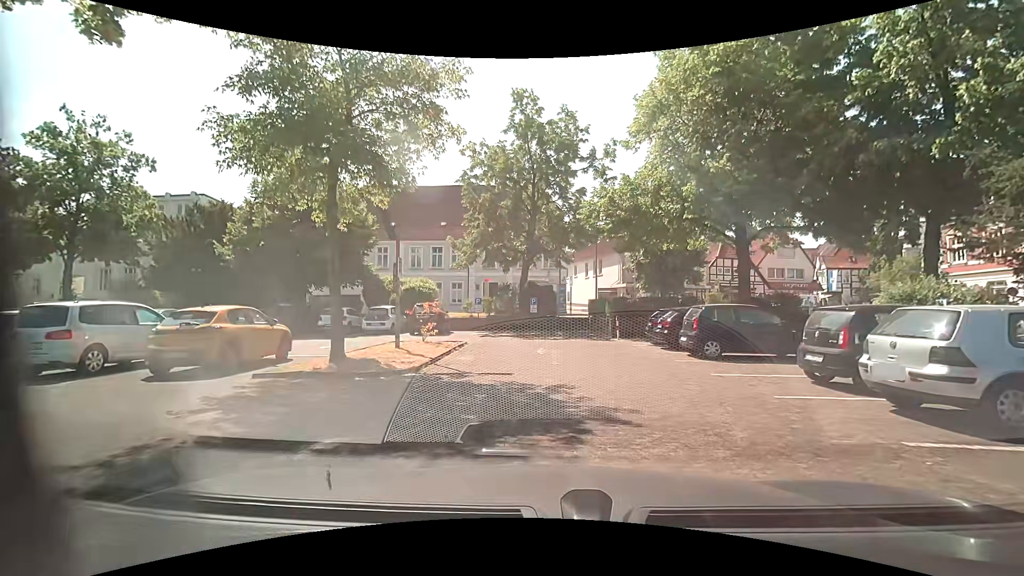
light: Day
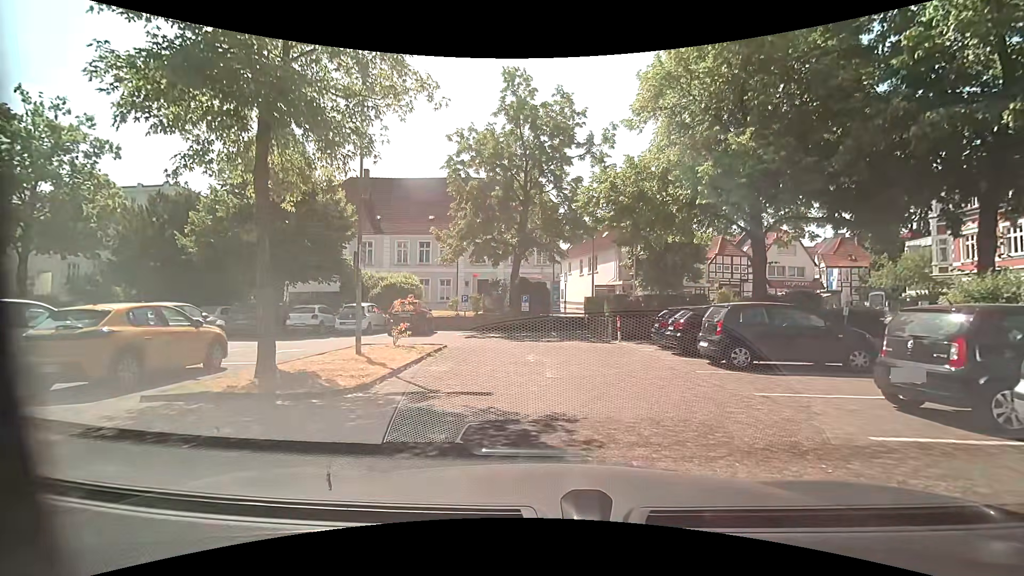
(+0.1, +2.5) m; +1°
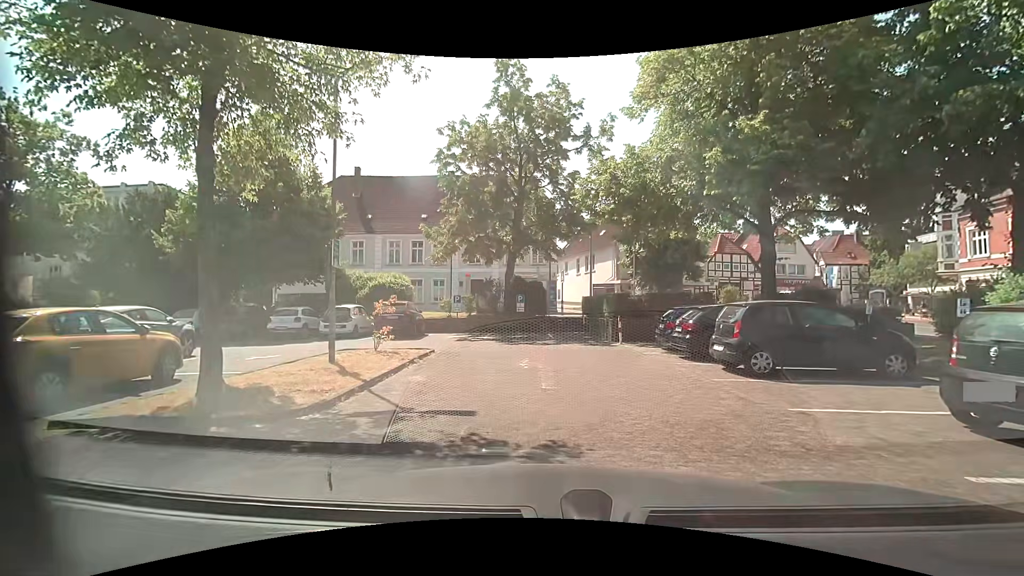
(0.0, +1.3) m; +2°
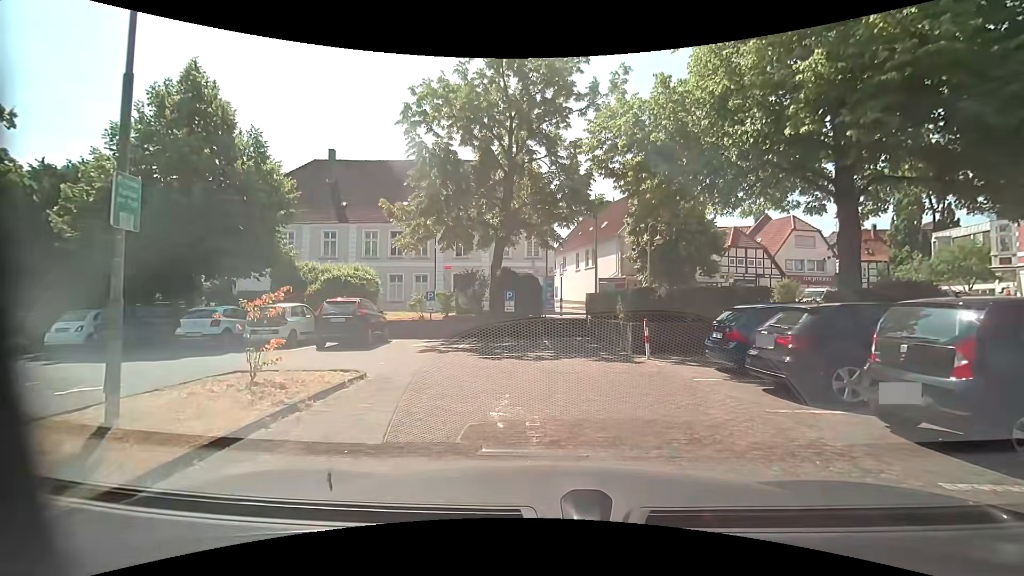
(0.0, +5.4) m; 0°
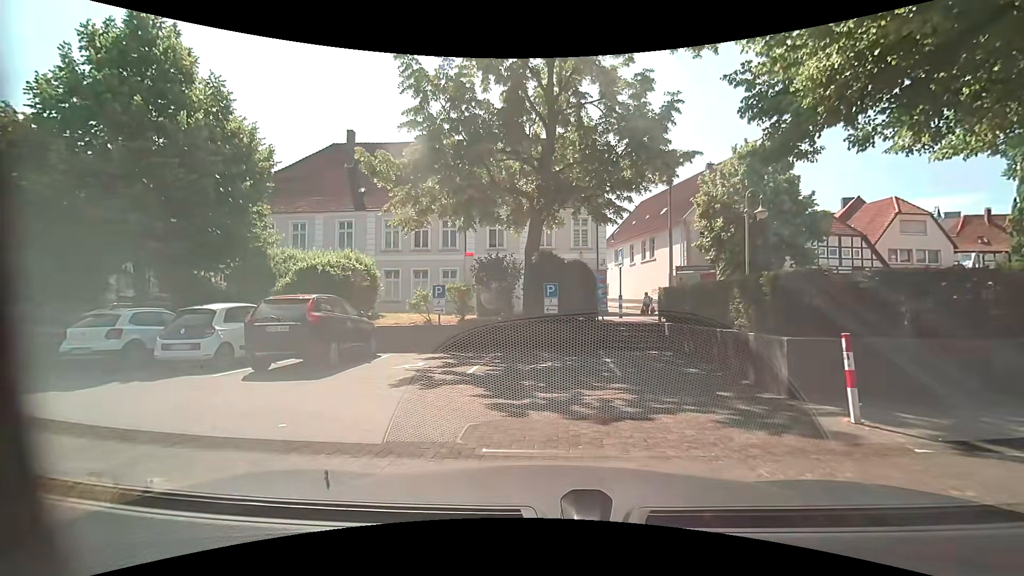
(-0.1, +6.5) m; -4°
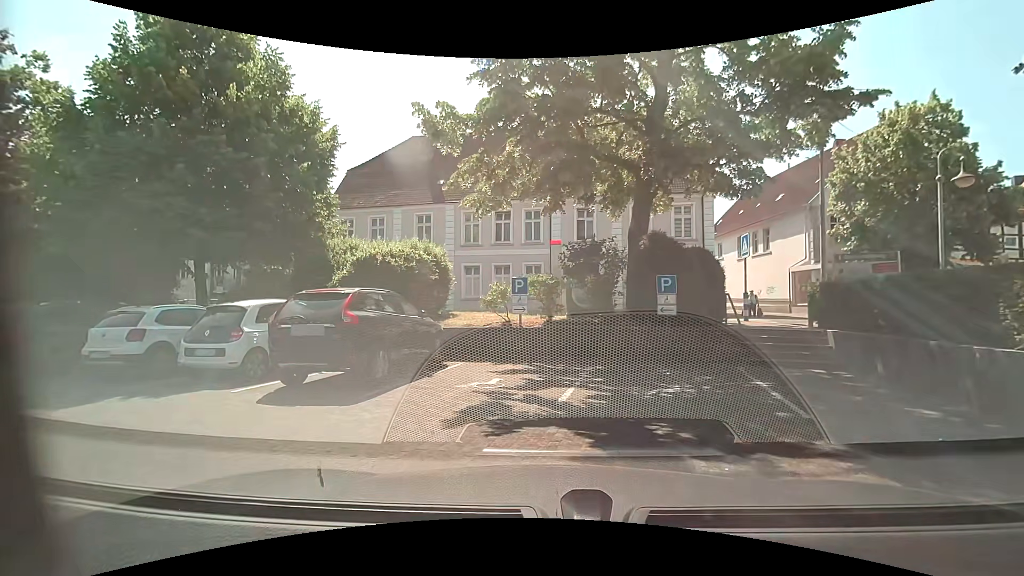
(-0.3, +3.2) m; -13°
